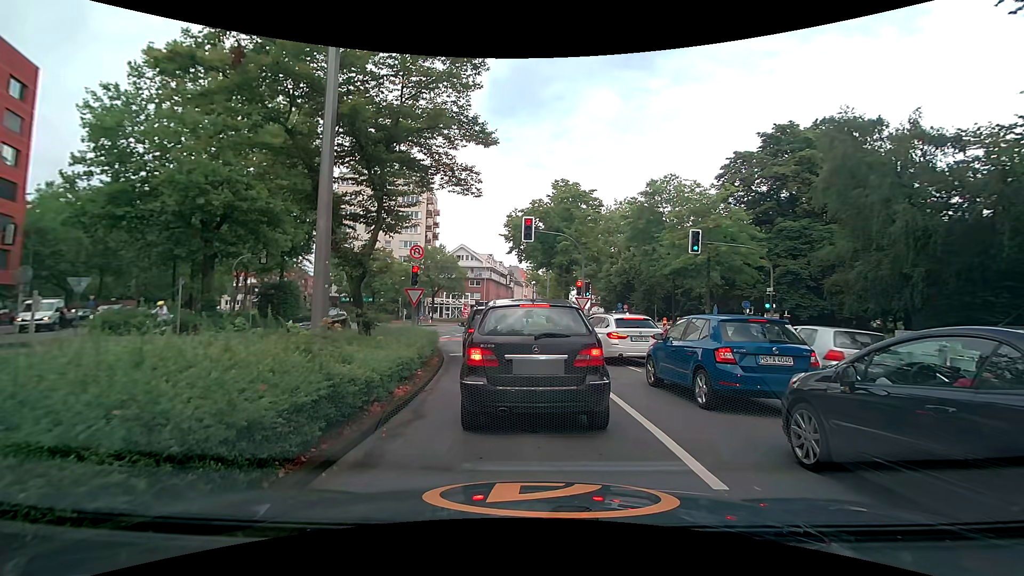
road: secondary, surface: asphalt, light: Day
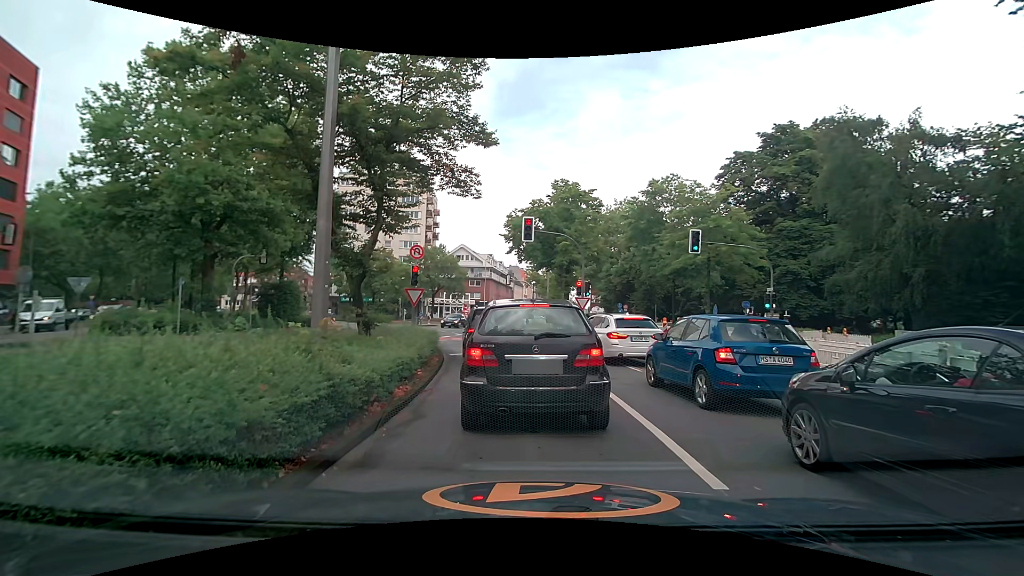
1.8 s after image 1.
(0.0, 0.0) m; 0°
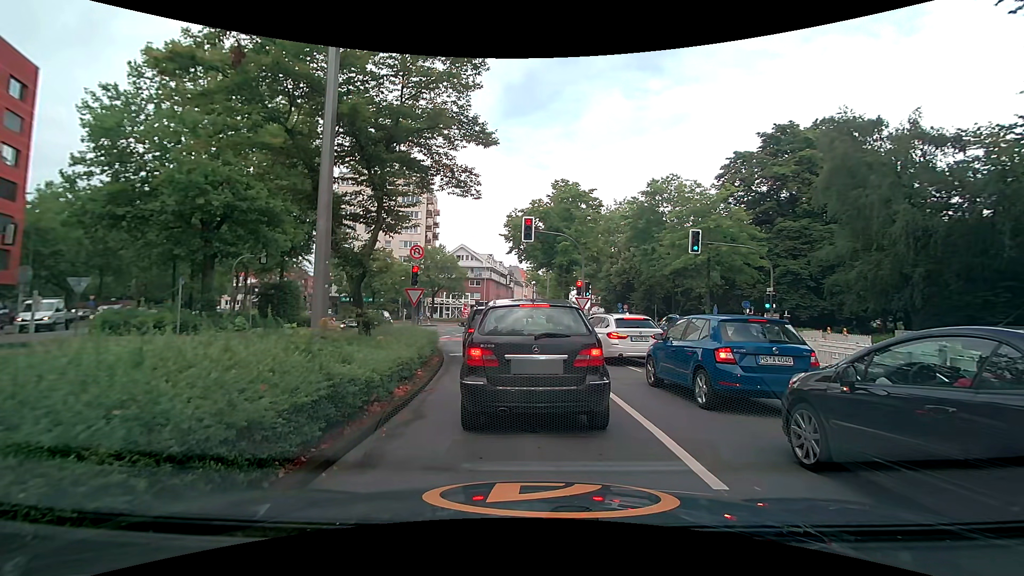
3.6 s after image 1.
(0.0, 0.0) m; 0°
(-1, +10) (-3, +20) (-6, +29) (-10, +38) (-16, +46) (-22, +54) (-29, +62) (-36, +69) (-42, +77) (-48, +85) m
